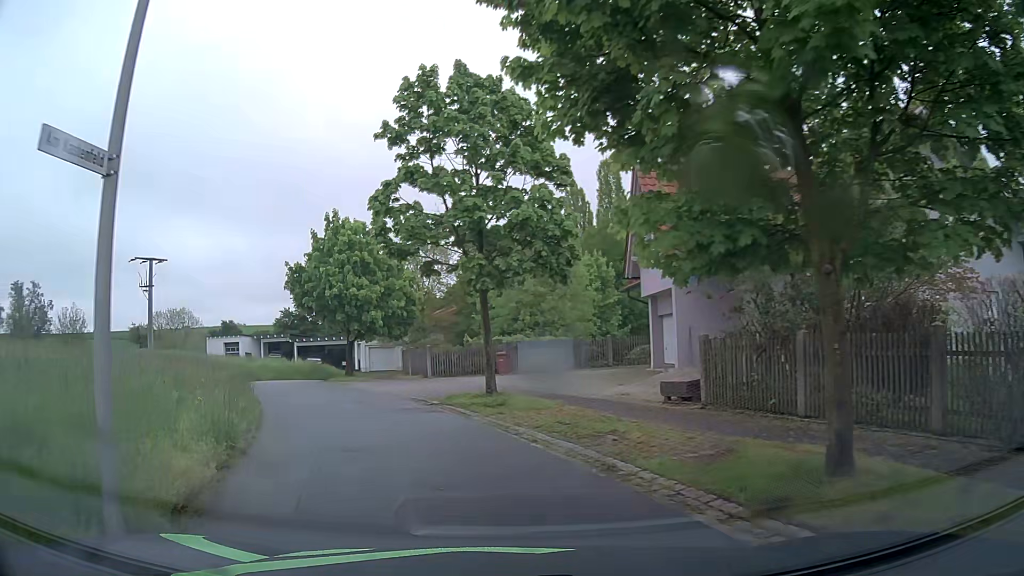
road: residential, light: Day
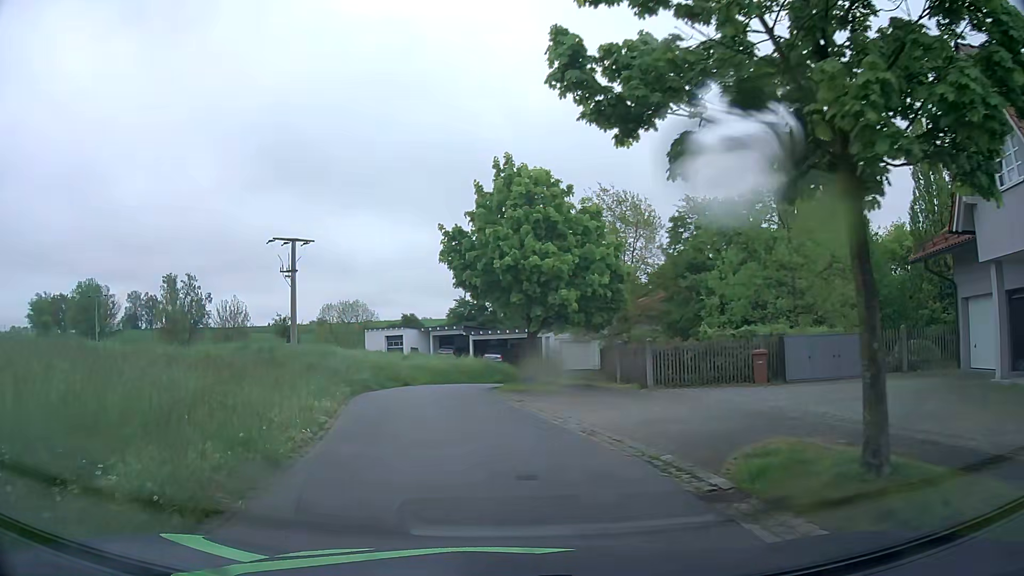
(-1.4, +10.2) m; -16°
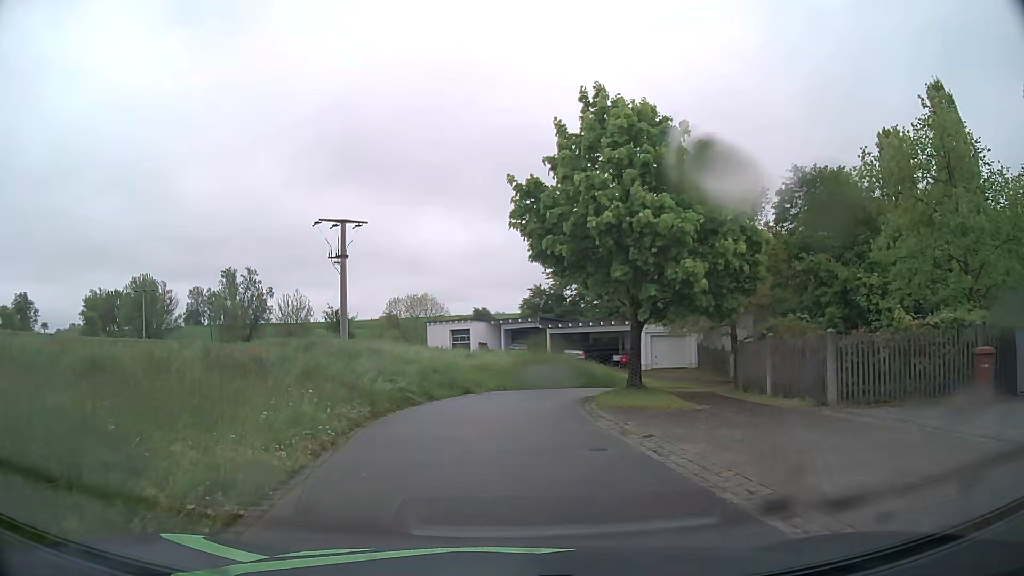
(-0.4, +7.2) m; -6°
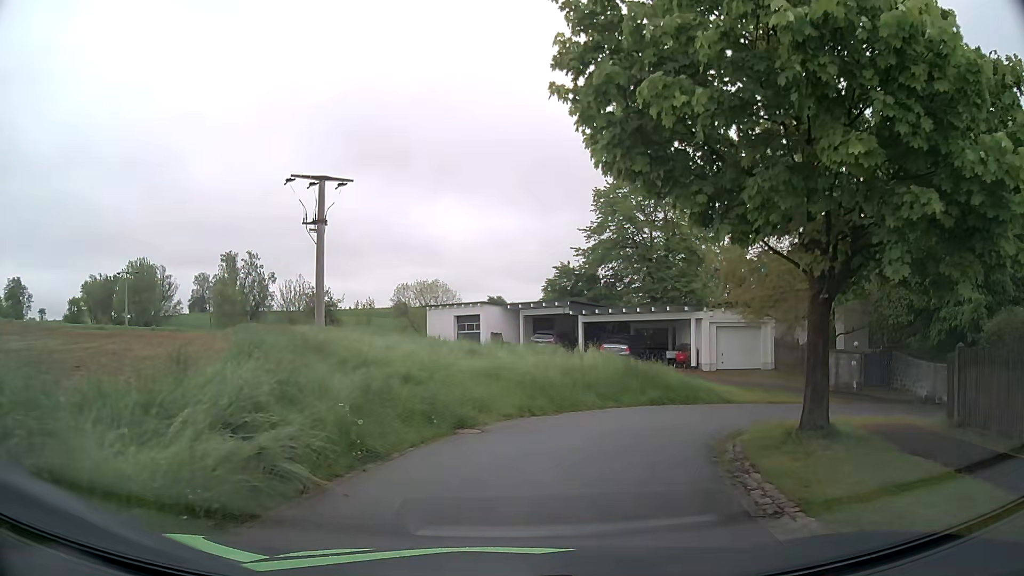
(-0.4, +10.7) m; -2°
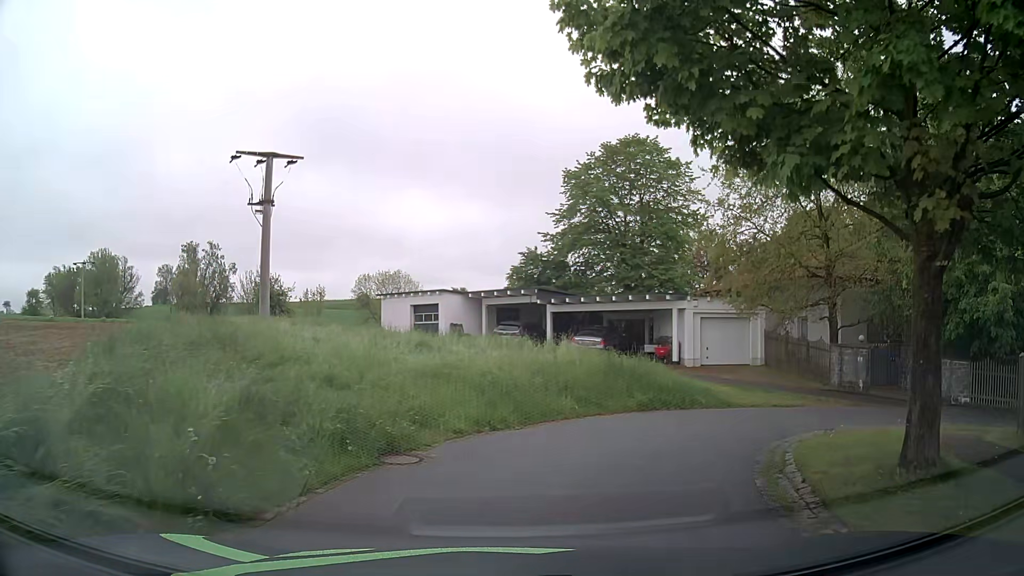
(0.0, +3.4) m; +3°
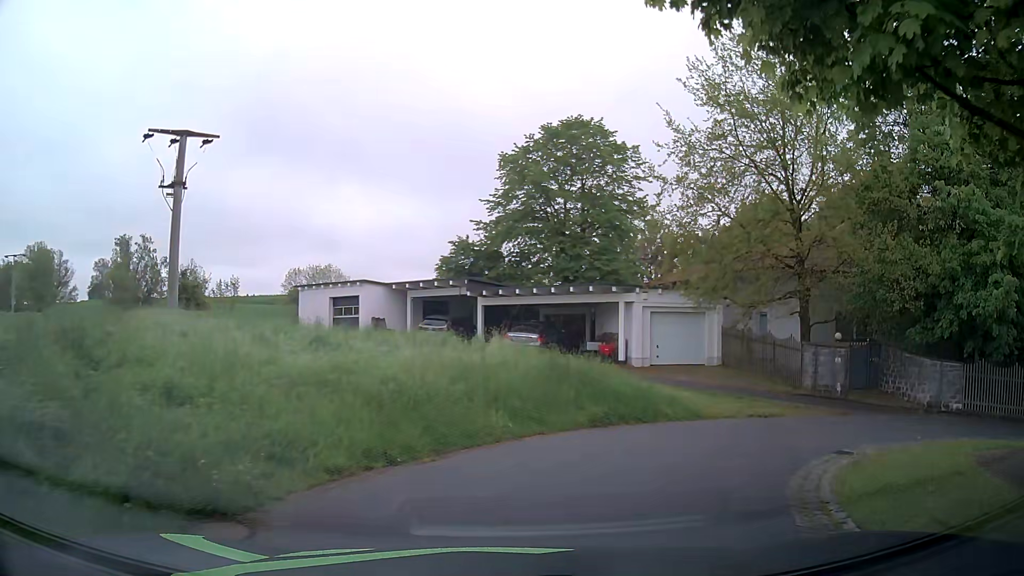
(+0.1, +3.2) m; +5°
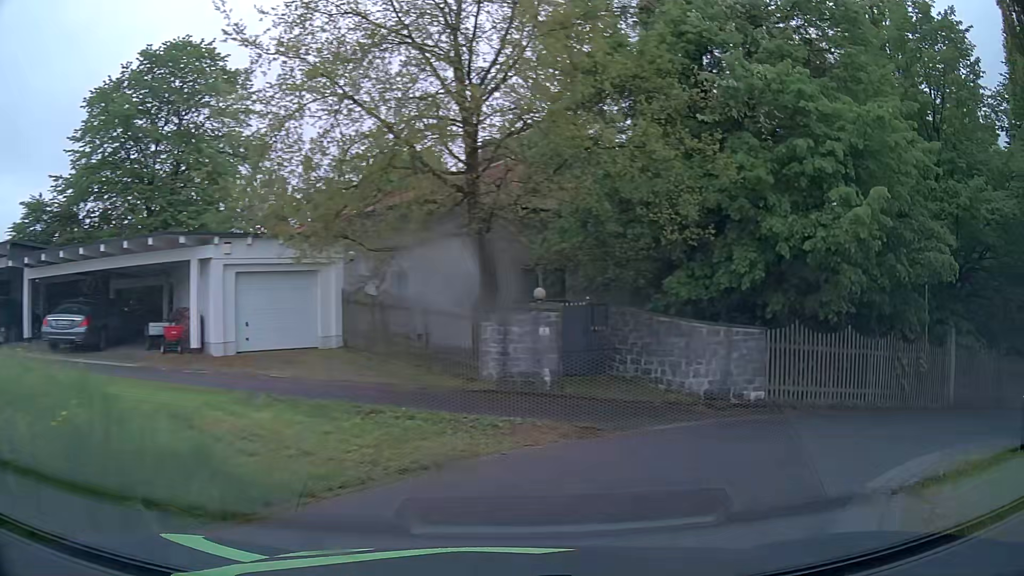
(+2.1, +8.7) m; +33°
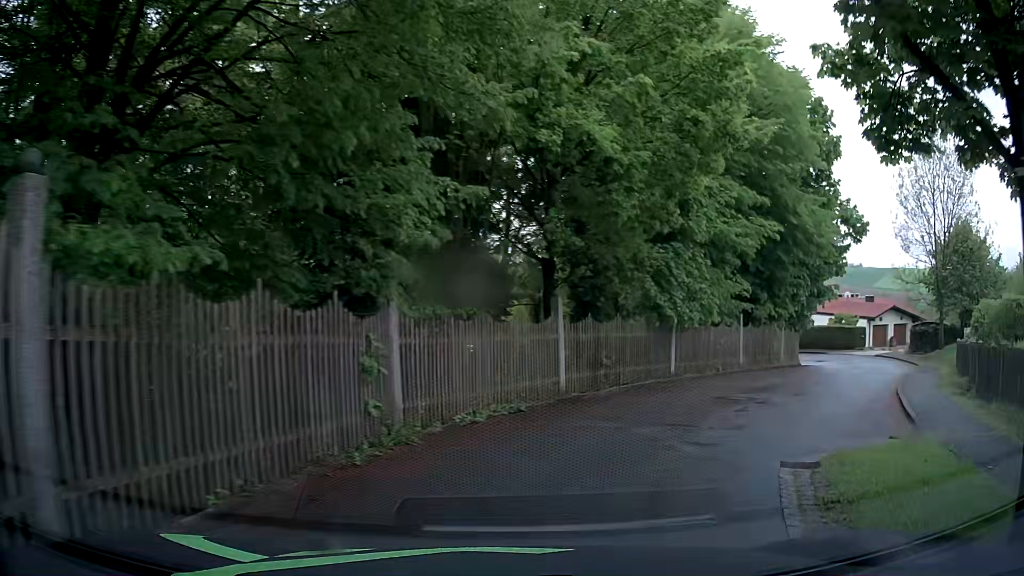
(+8.6, +12.6) m; +63°
